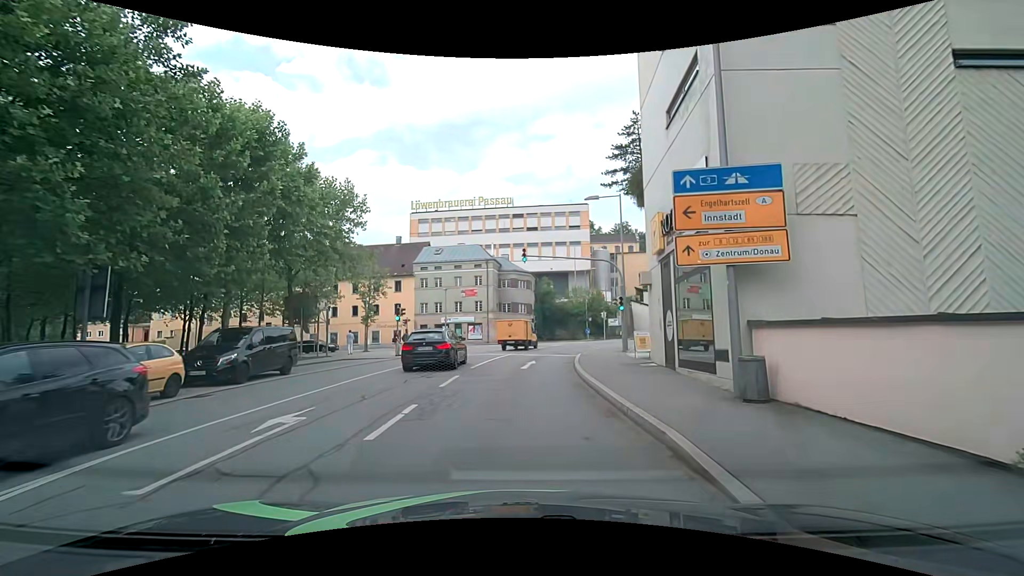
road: residential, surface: asphalt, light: Day
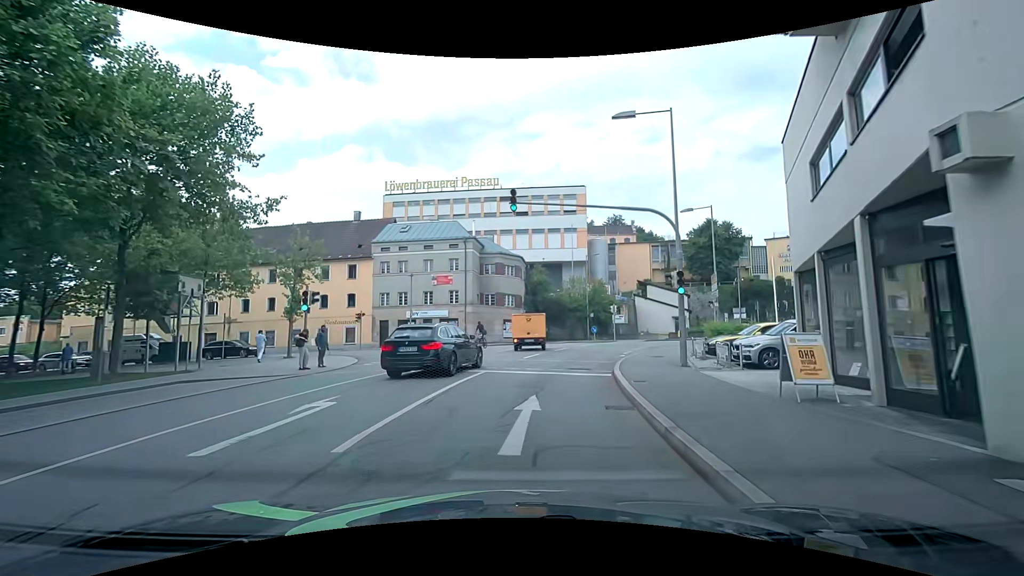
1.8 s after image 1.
(0.0, +12.9) m; +1°
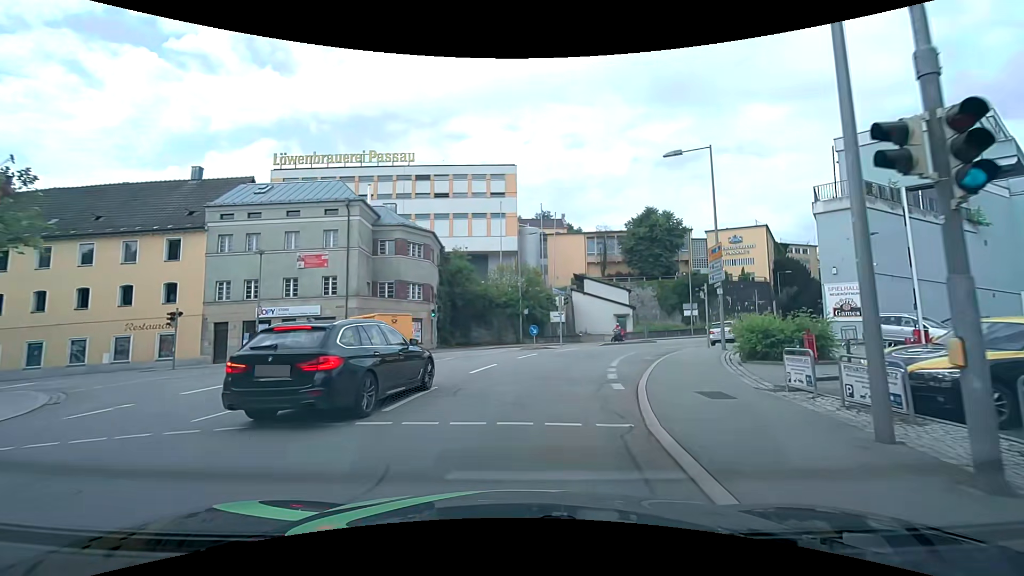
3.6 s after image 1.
(+0.9, +13.7) m; +10°
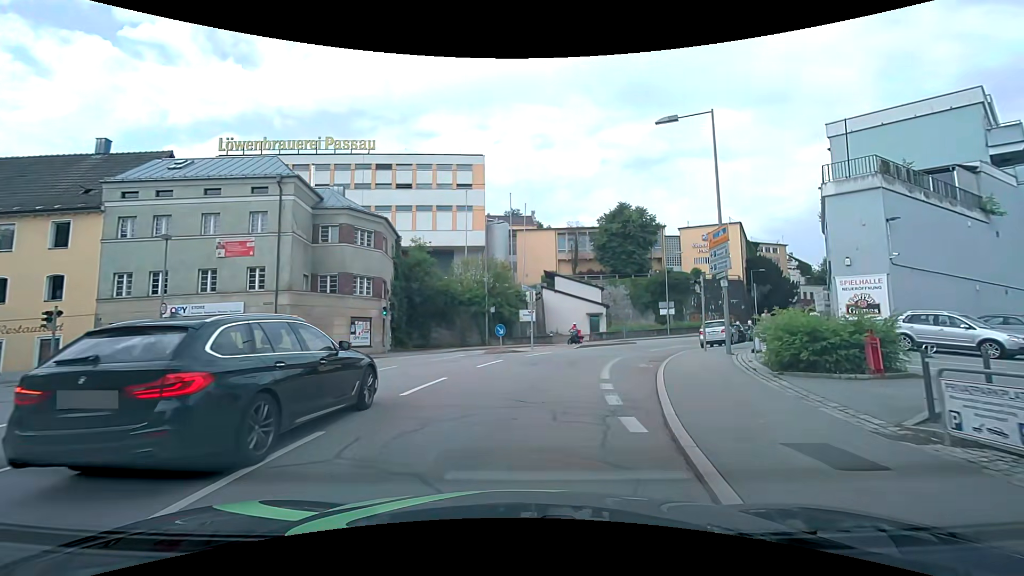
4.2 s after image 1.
(0.0, +4.6) m; +2°
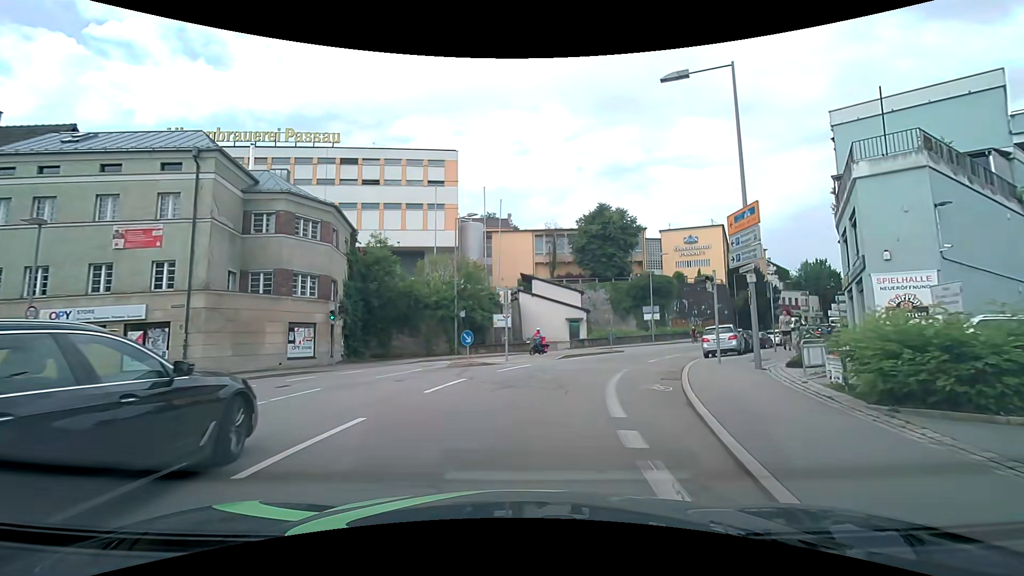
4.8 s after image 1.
(+0.1, +4.7) m; +2°
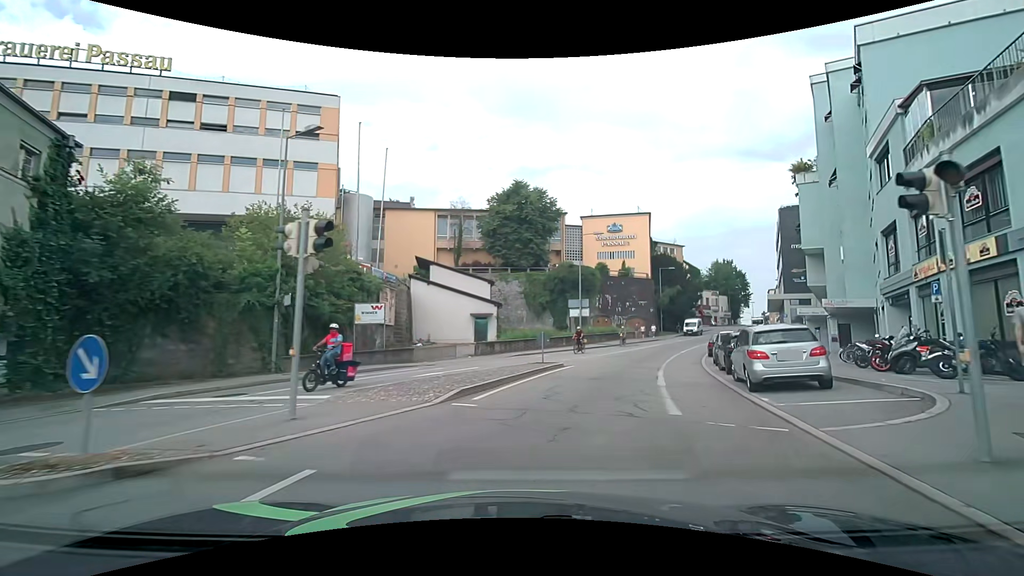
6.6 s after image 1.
(+1.1, +14.3) m; +10°
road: tertiary
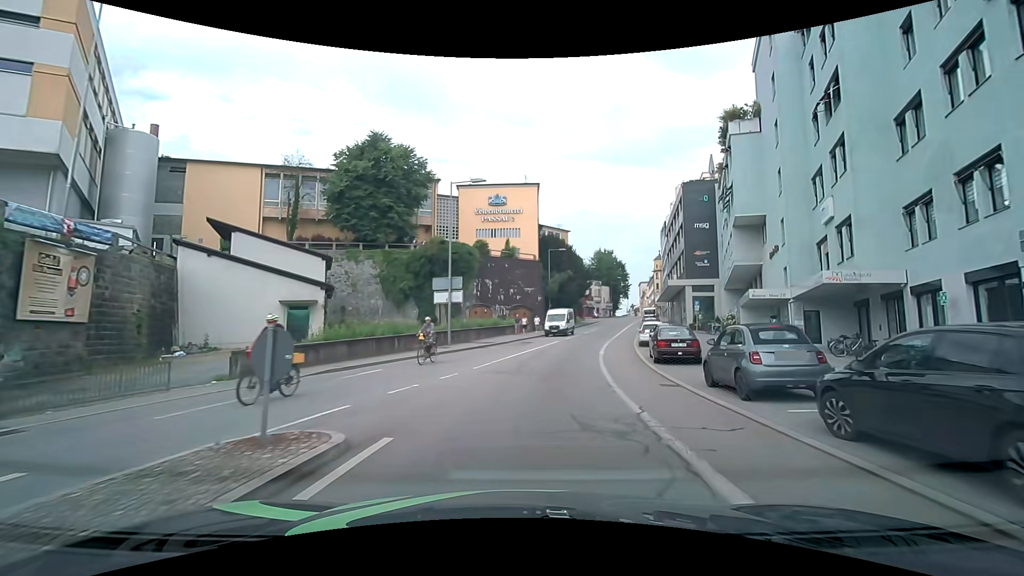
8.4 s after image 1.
(+2.2, +14.8) m; +14°
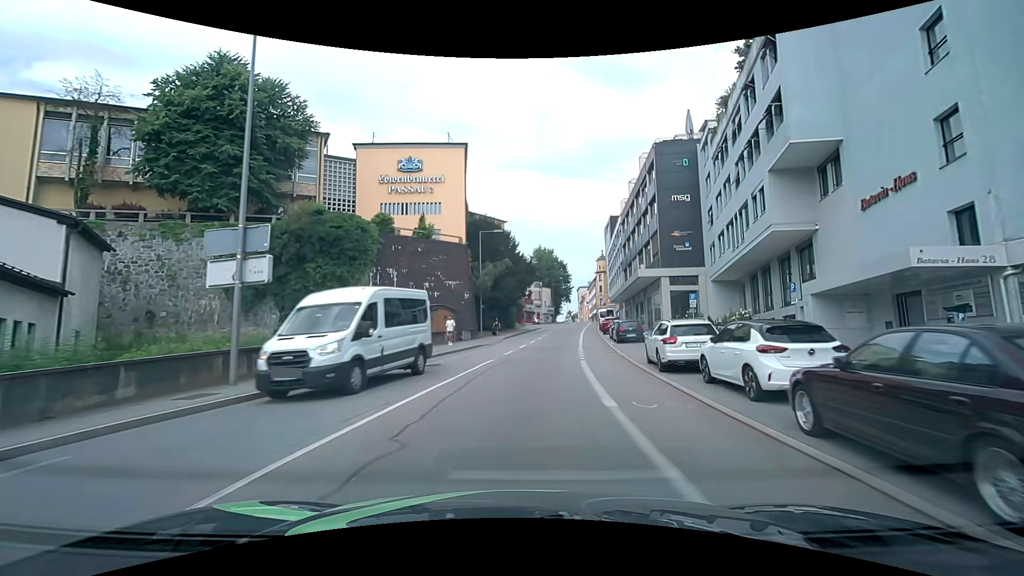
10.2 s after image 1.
(+1.4, +16.8) m; +8°
